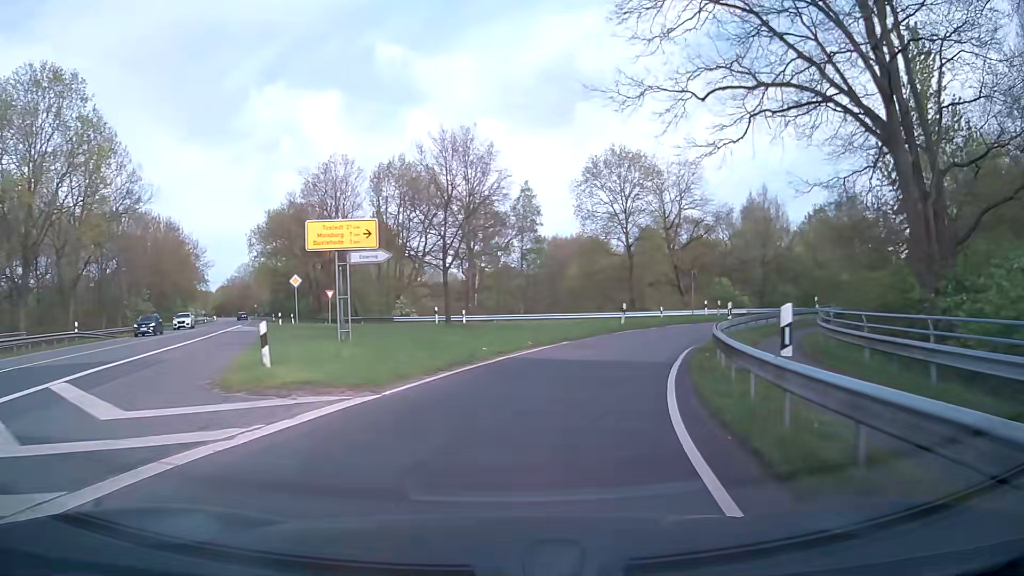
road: primary_link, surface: asphalt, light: Day
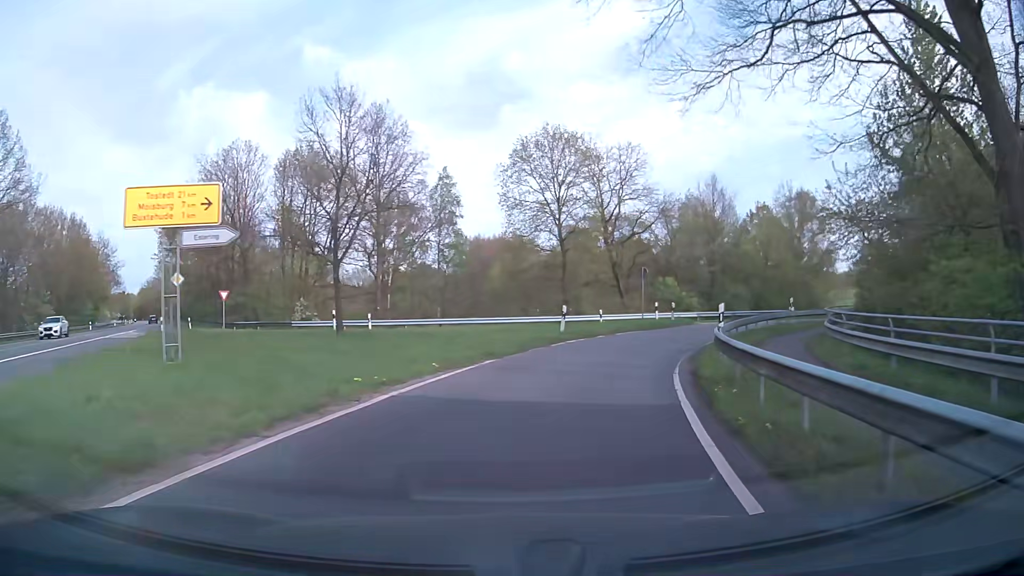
(+0.4, +6.6) m; +6°
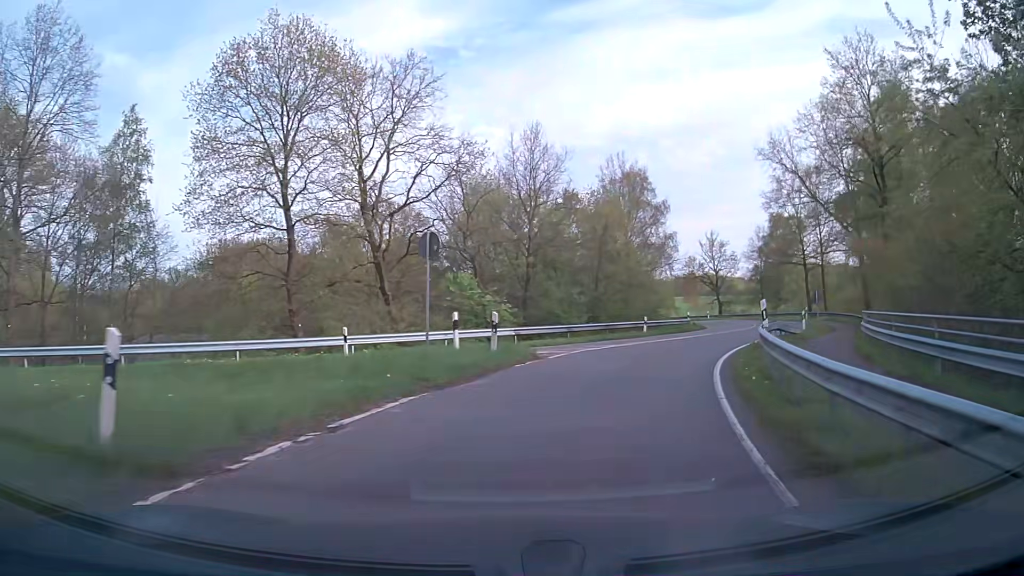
(+3.1, +18.2) m; +19°
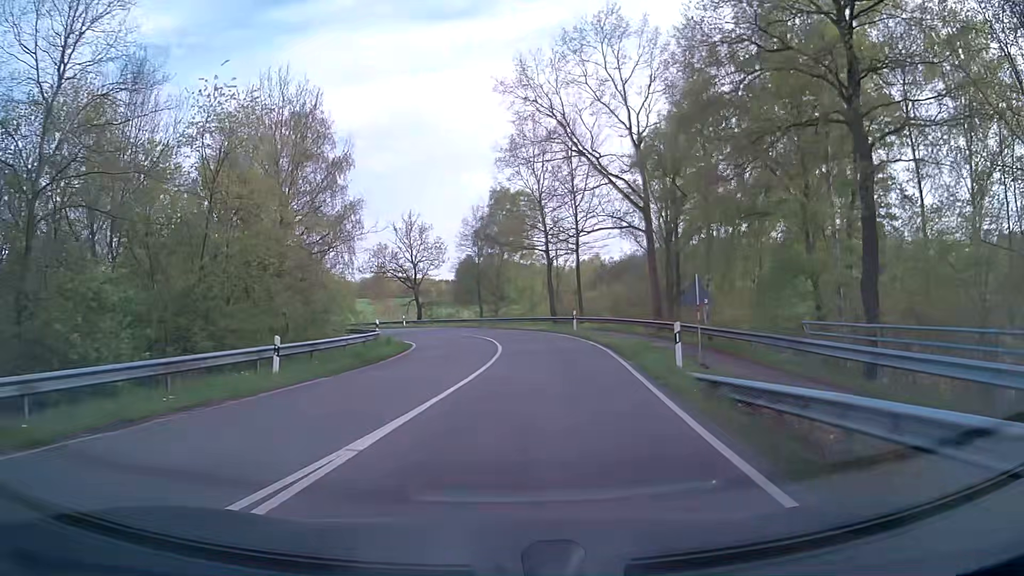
(+5.0, +21.1) m; +26°
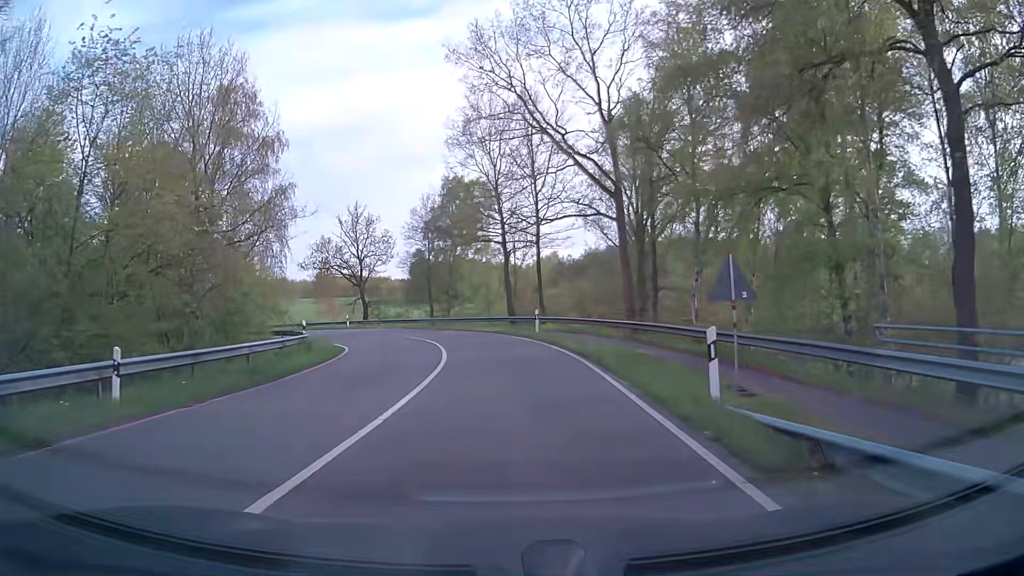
(+0.2, +5.4) m; +4°
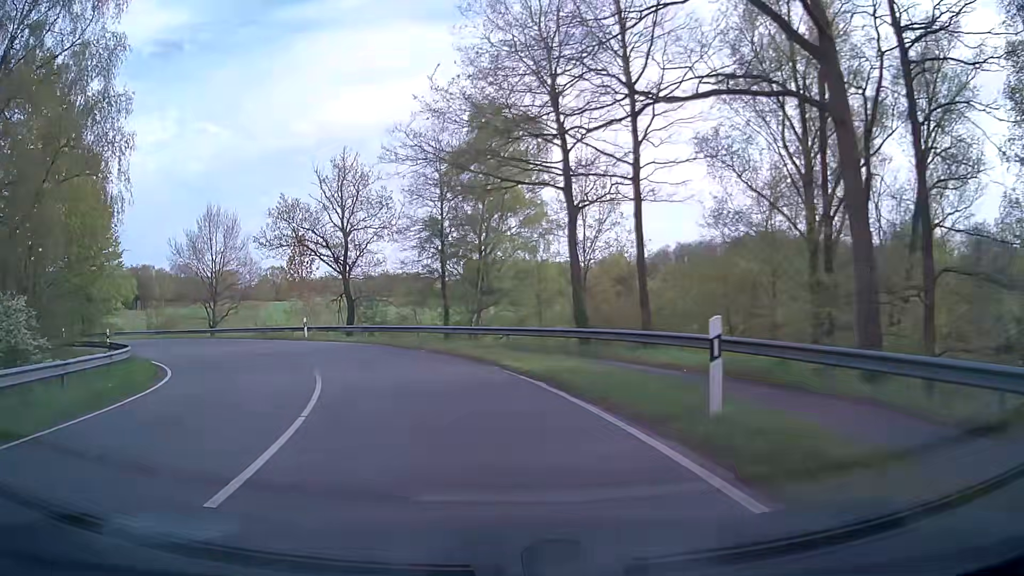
(0.0, +22.9) m; -4°
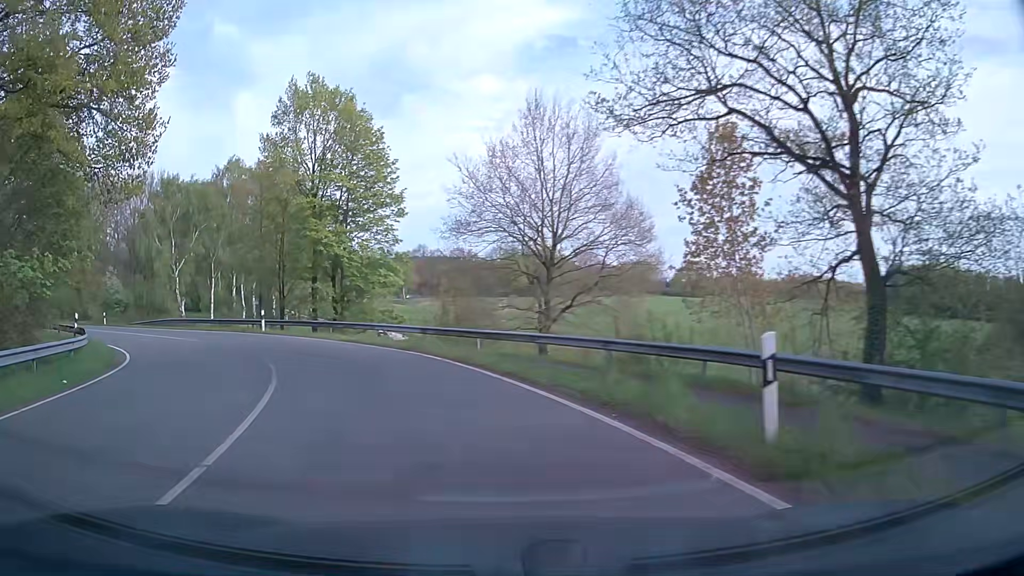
(-7.4, +26.9) m; -36°
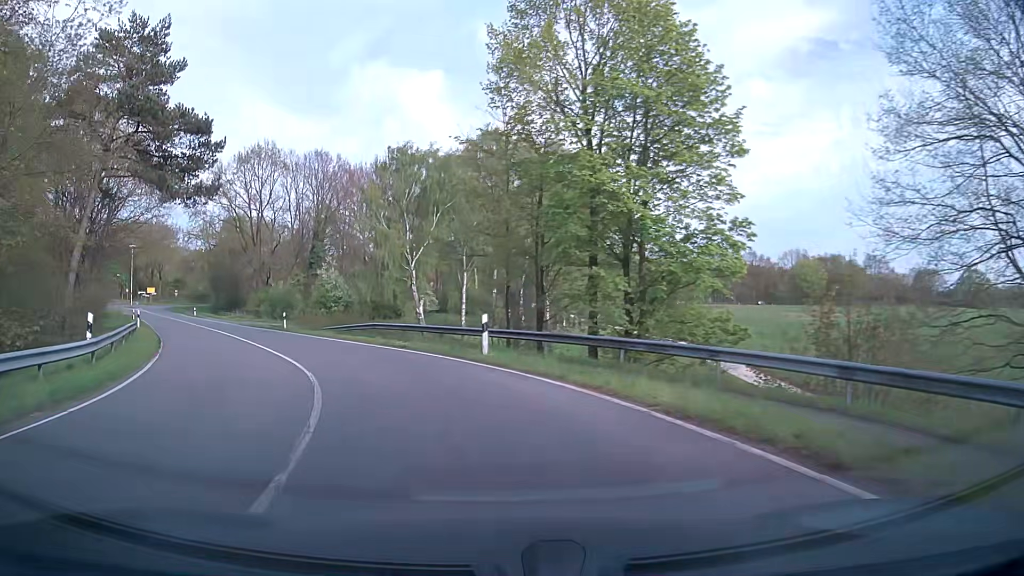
(-3.5, +16.5) m; -24°
(-1, +10) (-4, +20) (-8, +28) (-14, +37) (-20, +45) (-25, +53) (-31, +61) (-37, +70) (-42, +78) (-48, +86) m
